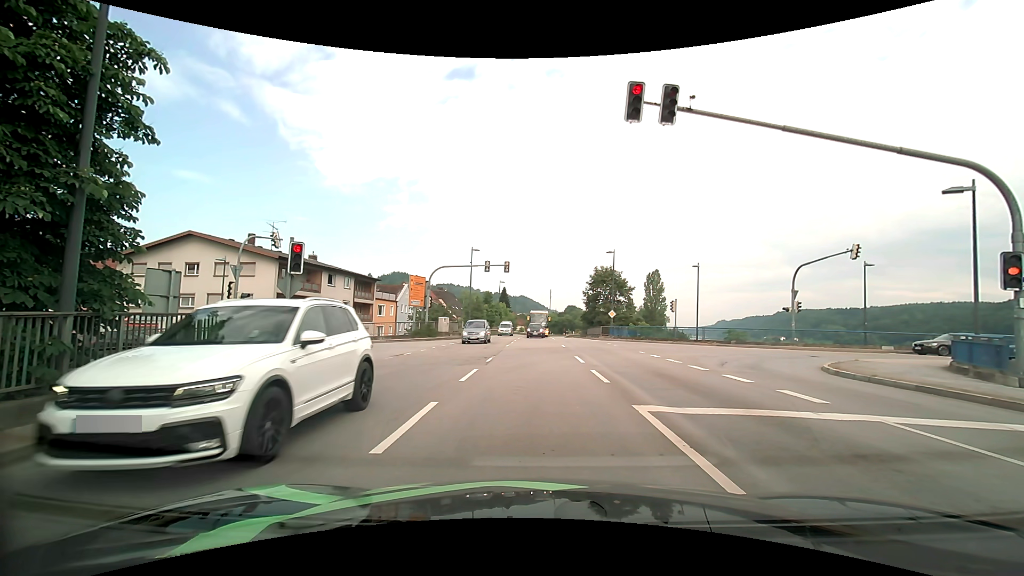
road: primary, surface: asphalt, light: Day
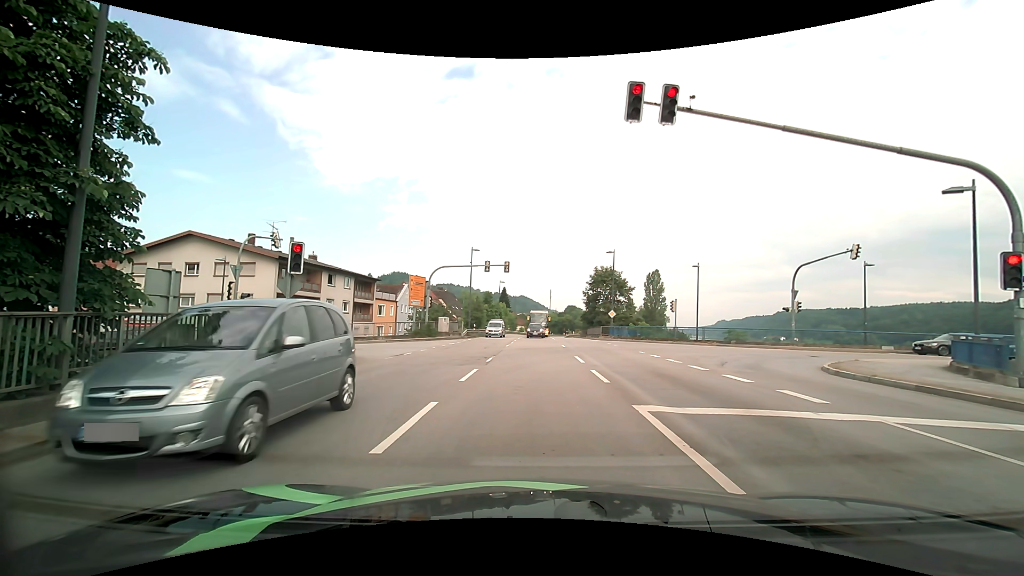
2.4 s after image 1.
(0.0, 0.0) m; 0°
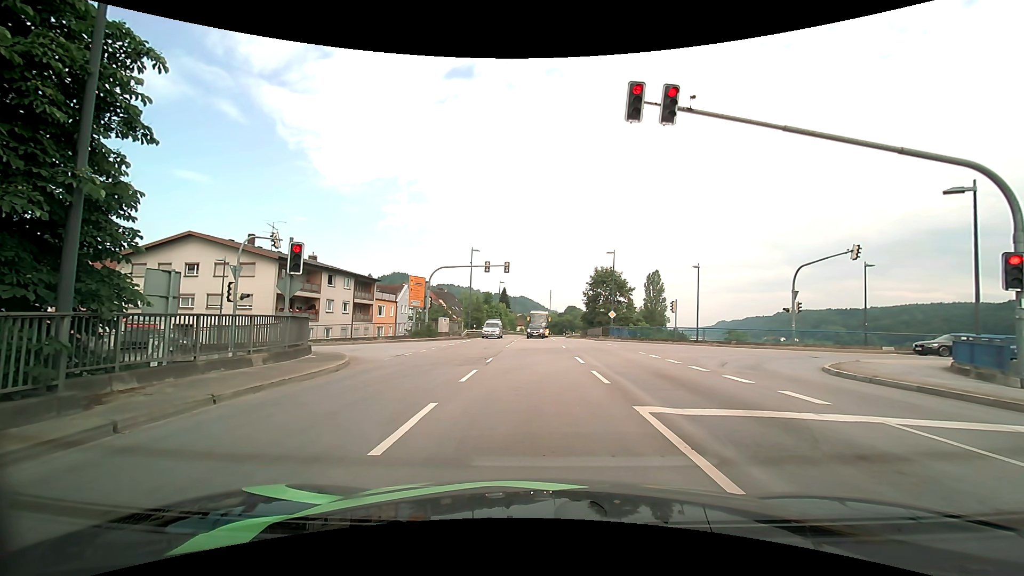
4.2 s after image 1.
(0.0, 0.0) m; 0°
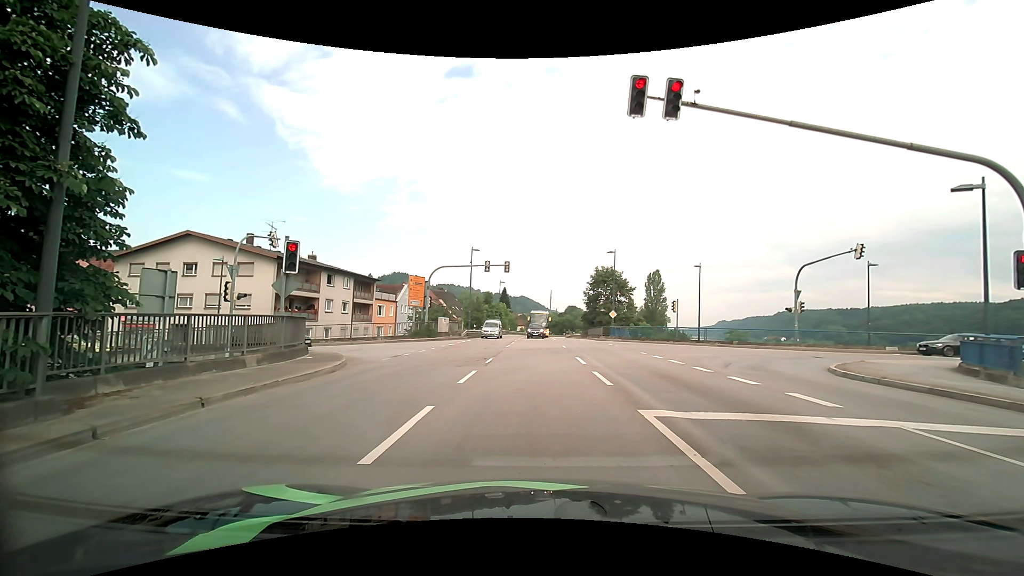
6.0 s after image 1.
(0.0, +0.3) m; 0°
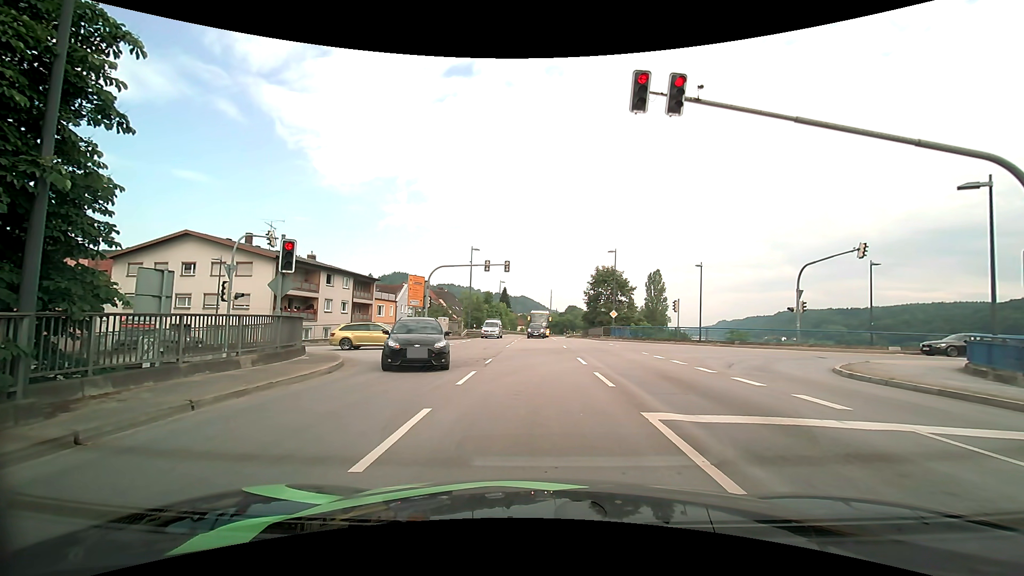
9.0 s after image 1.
(0.0, +0.3) m; 0°
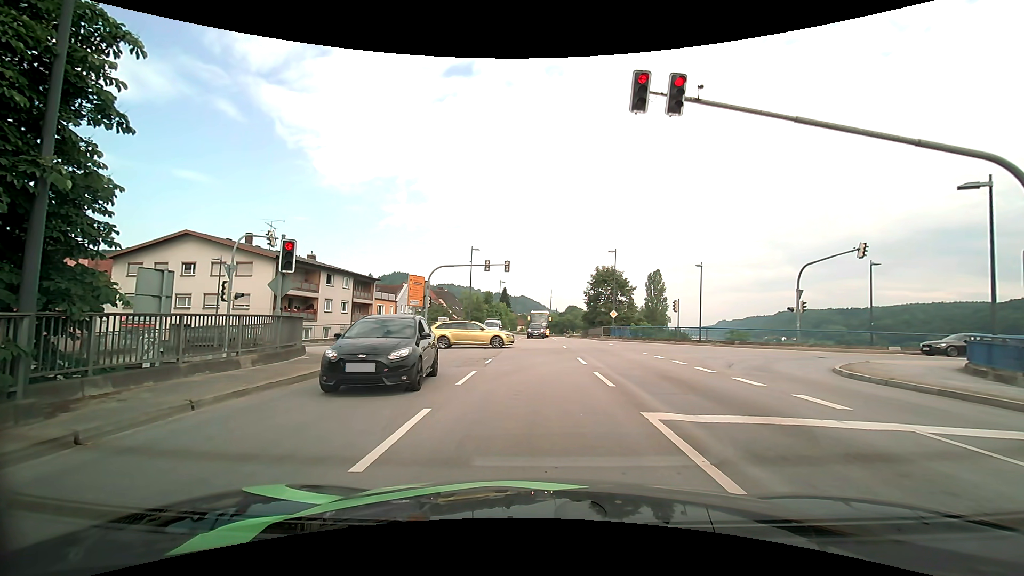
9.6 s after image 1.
(0.0, 0.0) m; 0°
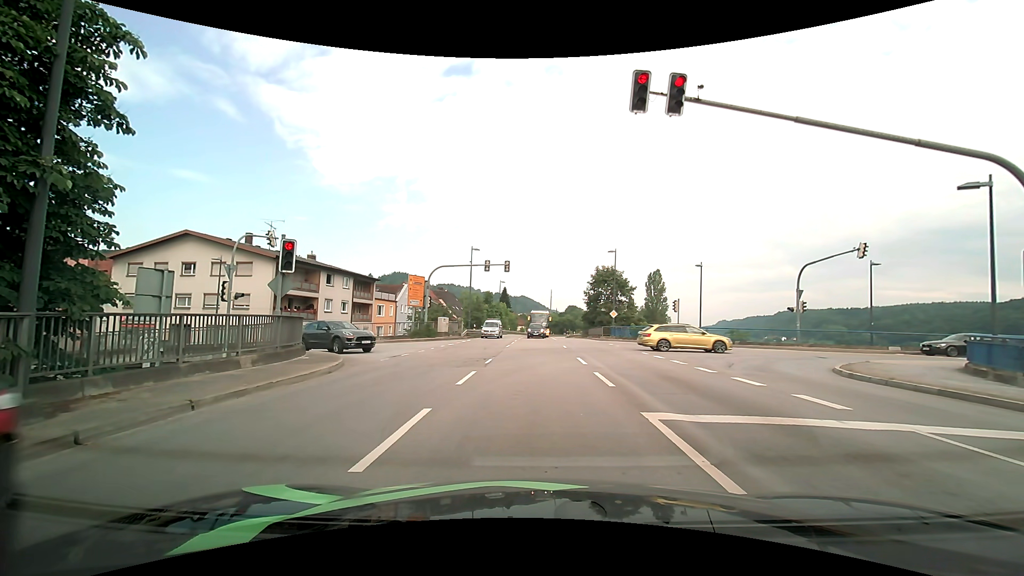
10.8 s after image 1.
(0.0, 0.0) m; 0°
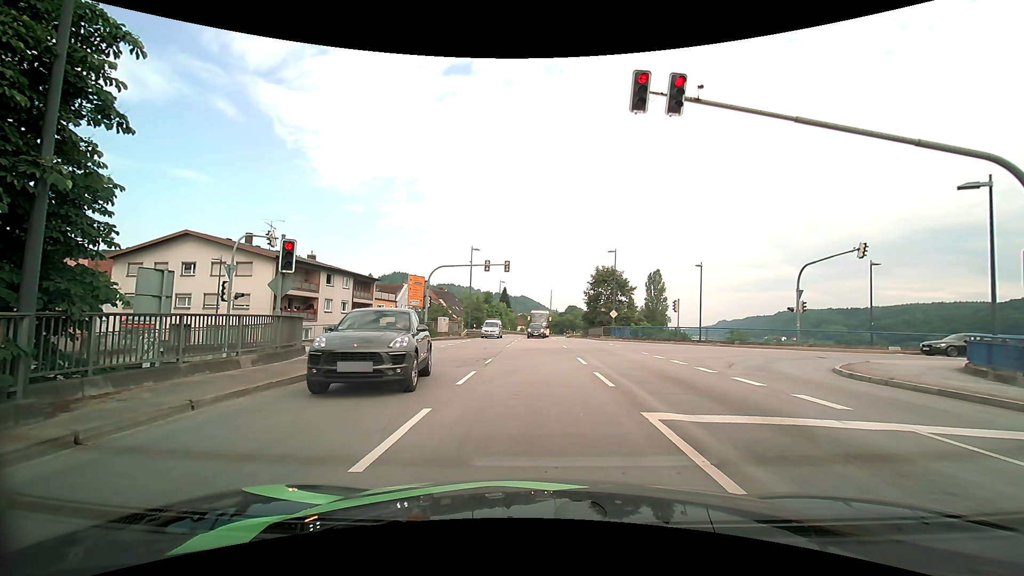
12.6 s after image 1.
(0.0, 0.0) m; 0°
